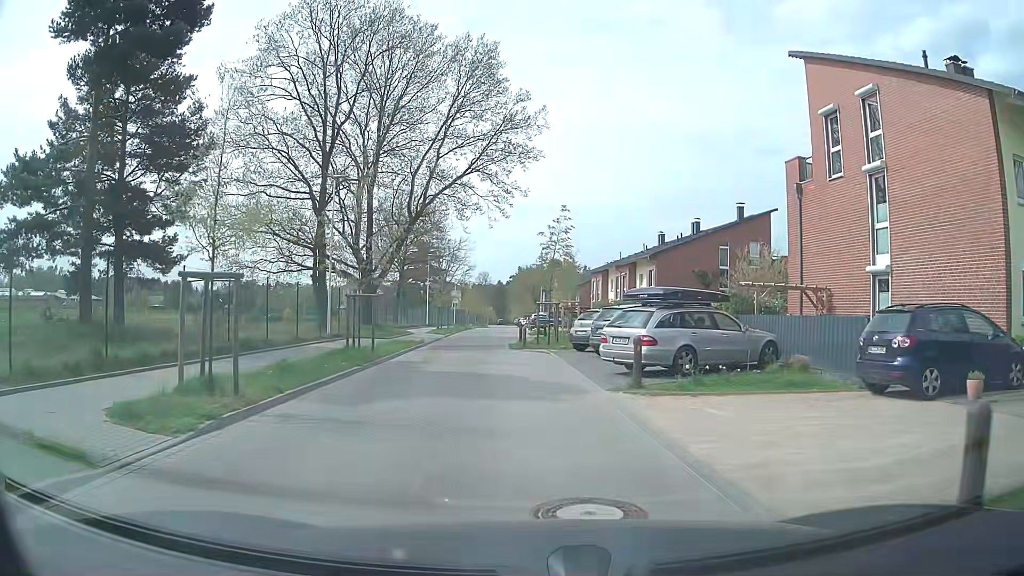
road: residential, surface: paving_stones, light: Day
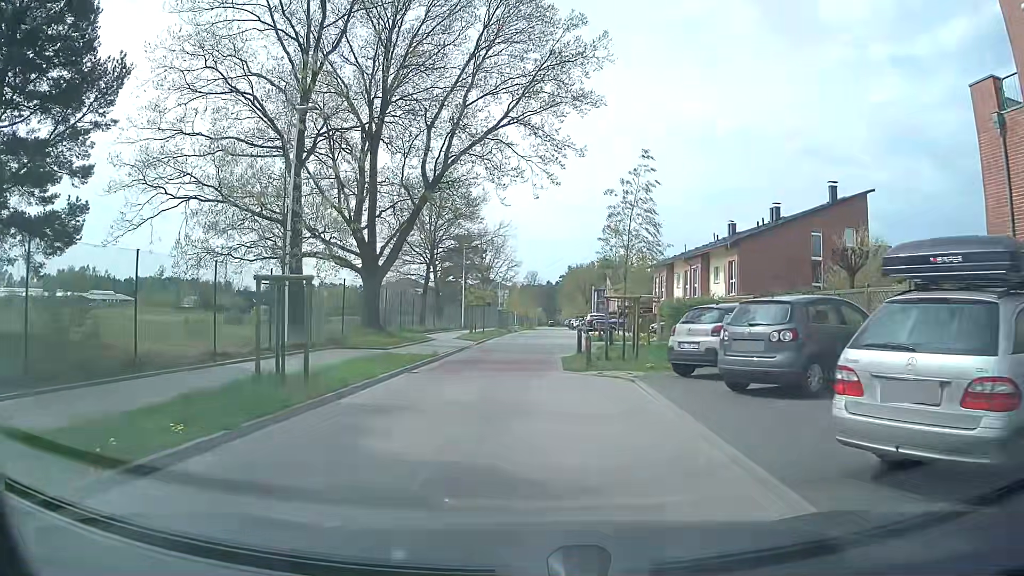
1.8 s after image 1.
(-0.3, +10.0) m; -4°
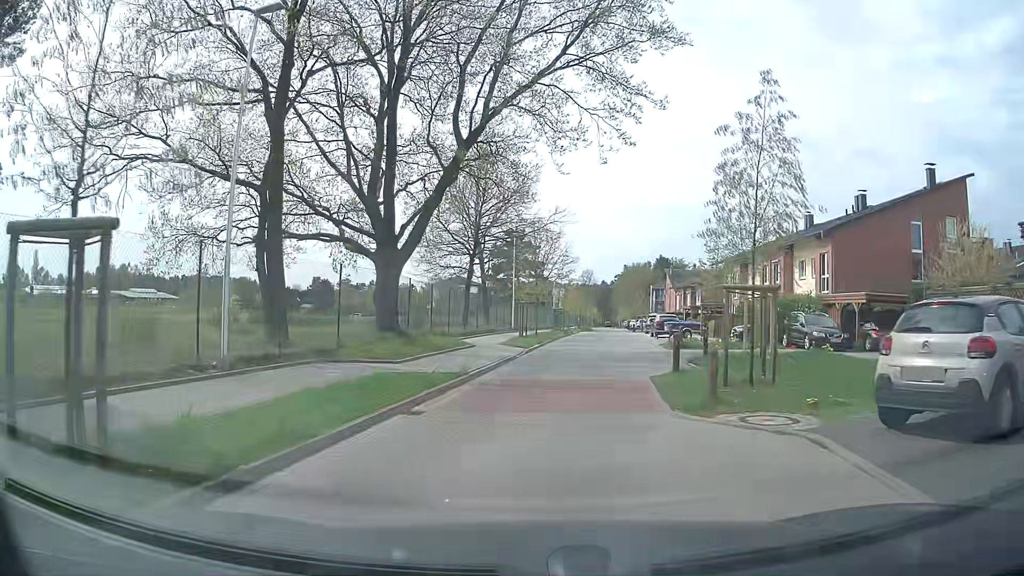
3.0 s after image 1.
(-0.3, +6.9) m; -4°
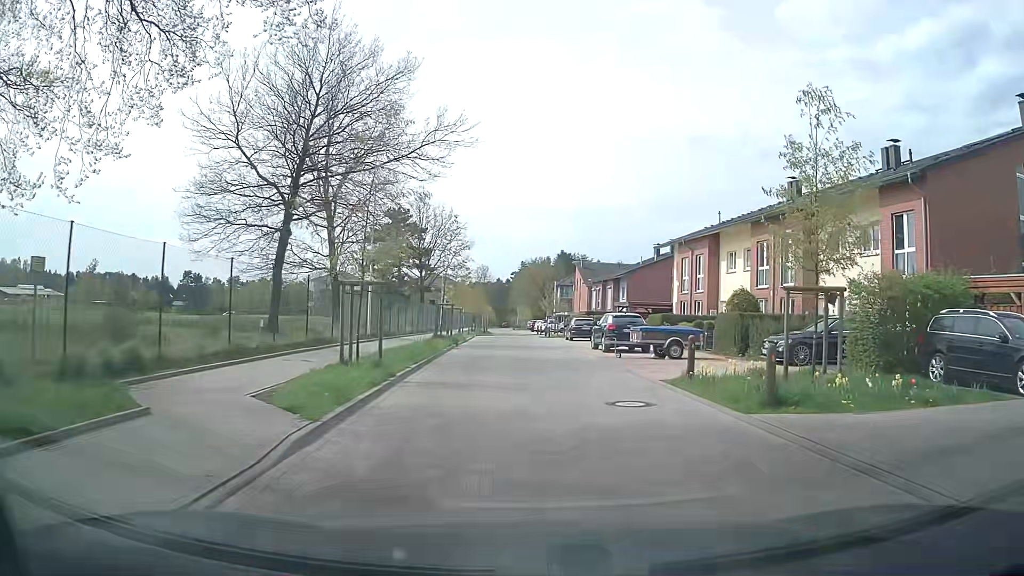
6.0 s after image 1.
(+0.8, +18.0) m; +9°
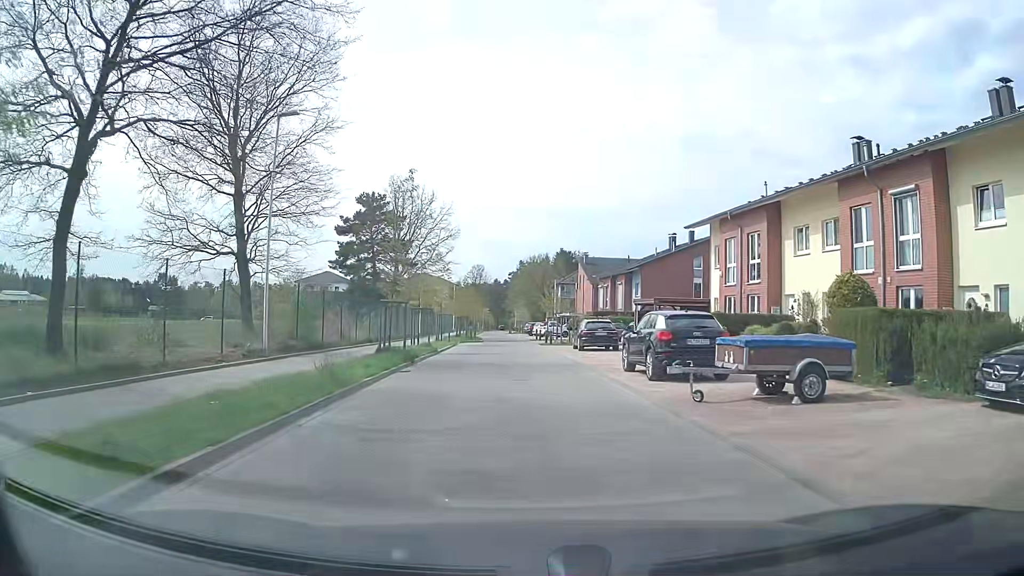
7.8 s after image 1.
(0.0, +11.3) m; -1°
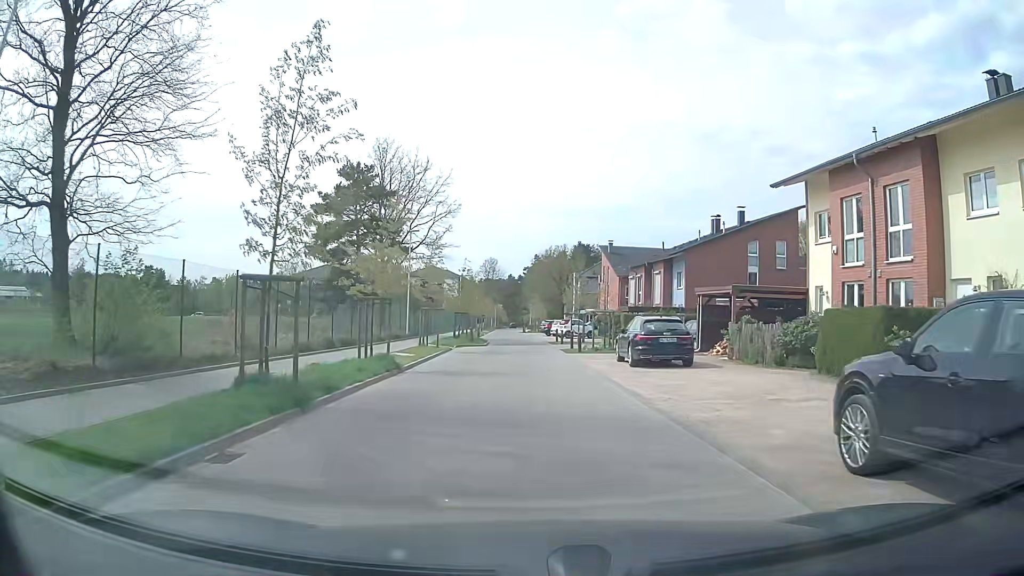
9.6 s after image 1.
(-0.1, +11.9) m; -1°
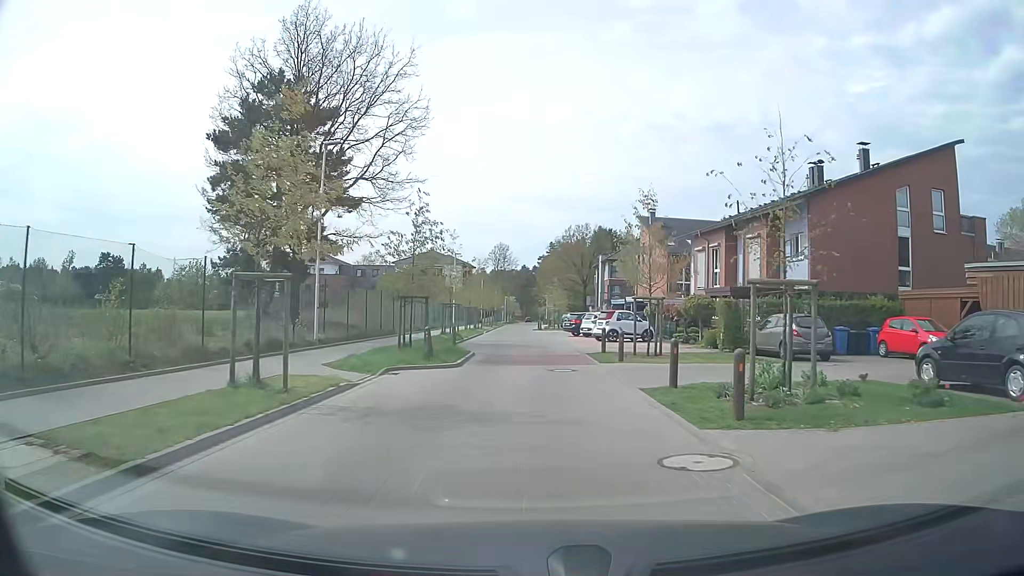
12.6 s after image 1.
(-0.1, +20.8) m; -1°
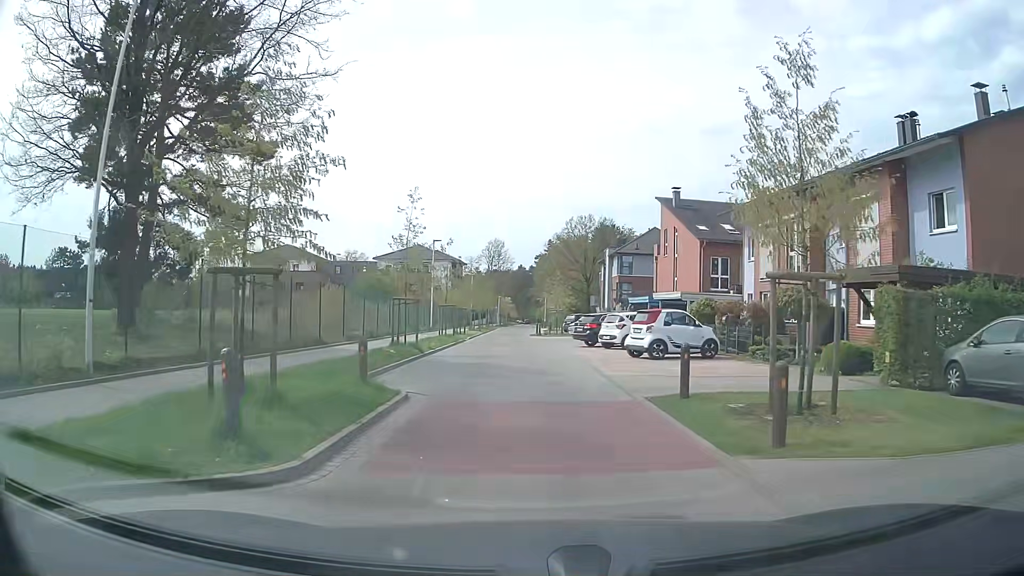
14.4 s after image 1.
(+0.1, +12.3) m; 0°
(0, +10) (0, +20) (0, +30) (0, +40) (-1, +50) (-1, +60) (0, +70) (0, +80) (0, +90) (+1, +100) m
